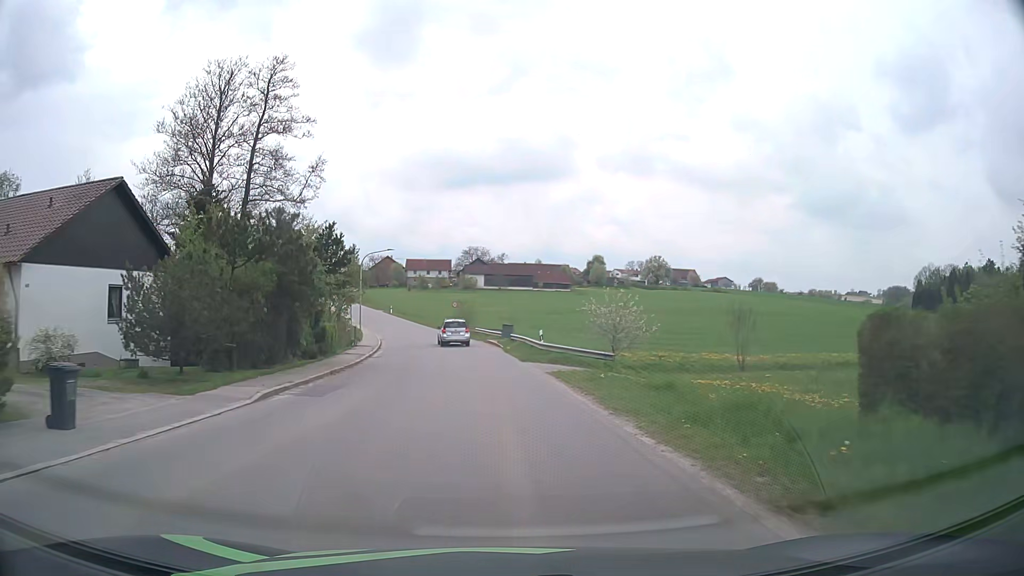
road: tertiary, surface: asphalt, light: Day
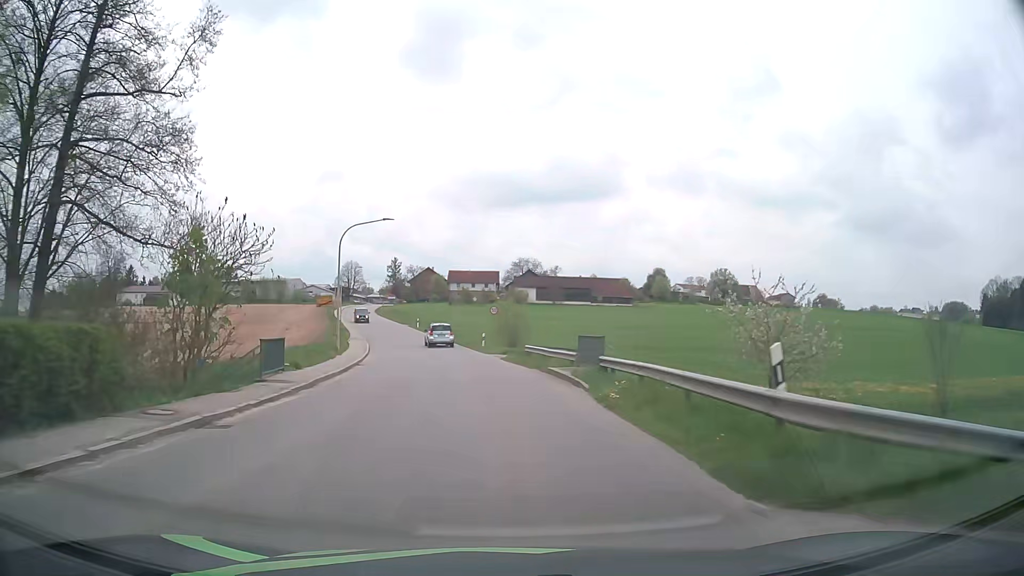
(-0.8, +22.6) m; -4°
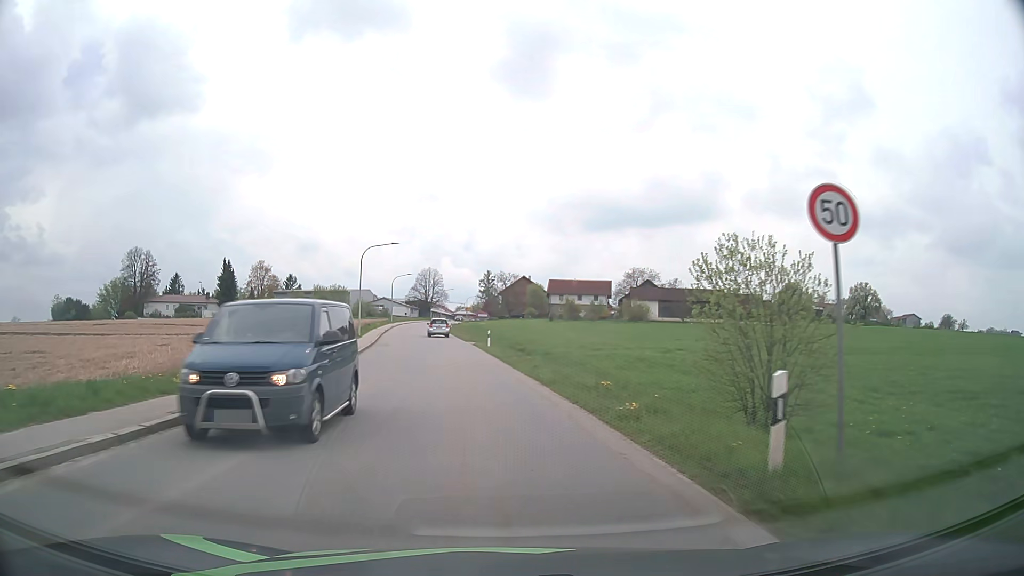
(-2.7, +37.4) m; -9°
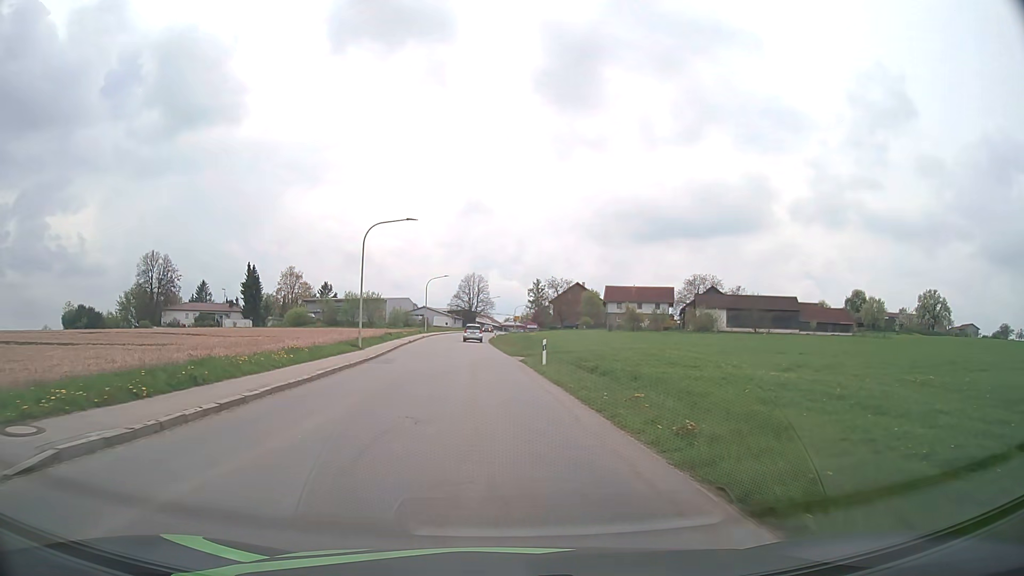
(-0.5, +14.8) m; -4°
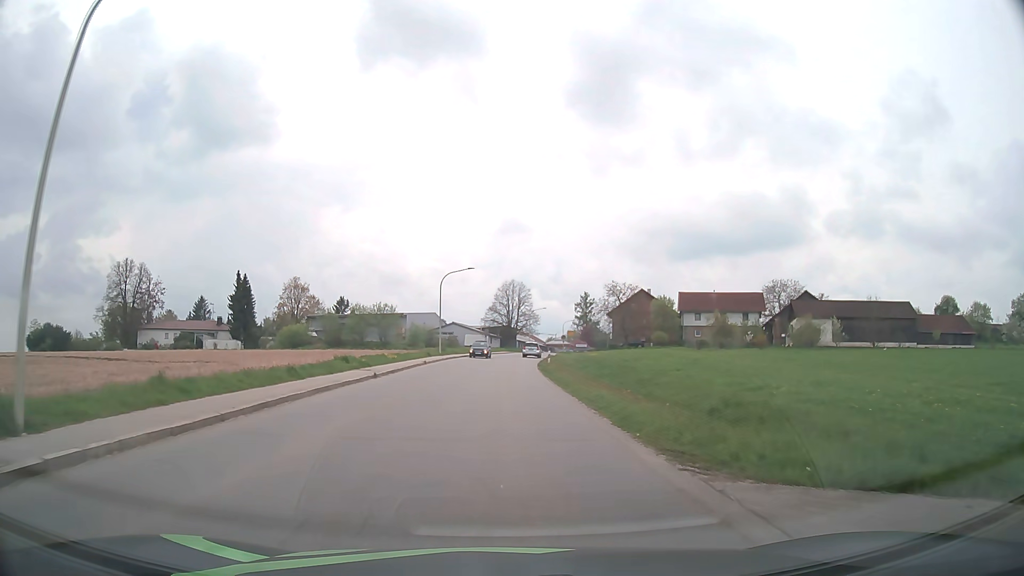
(-1.3, +29.3) m; -4°
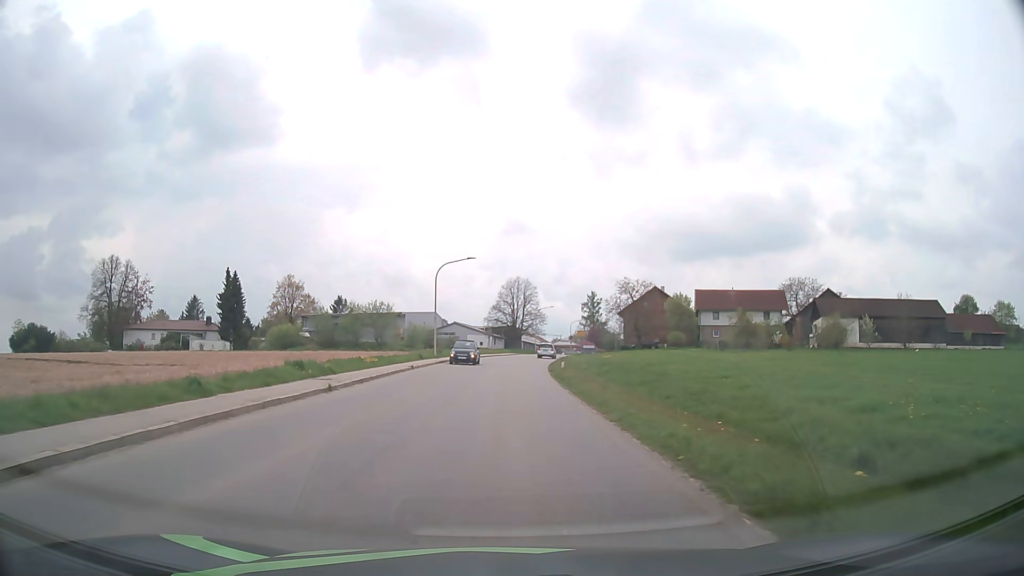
(0.0, +7.3) m; 0°
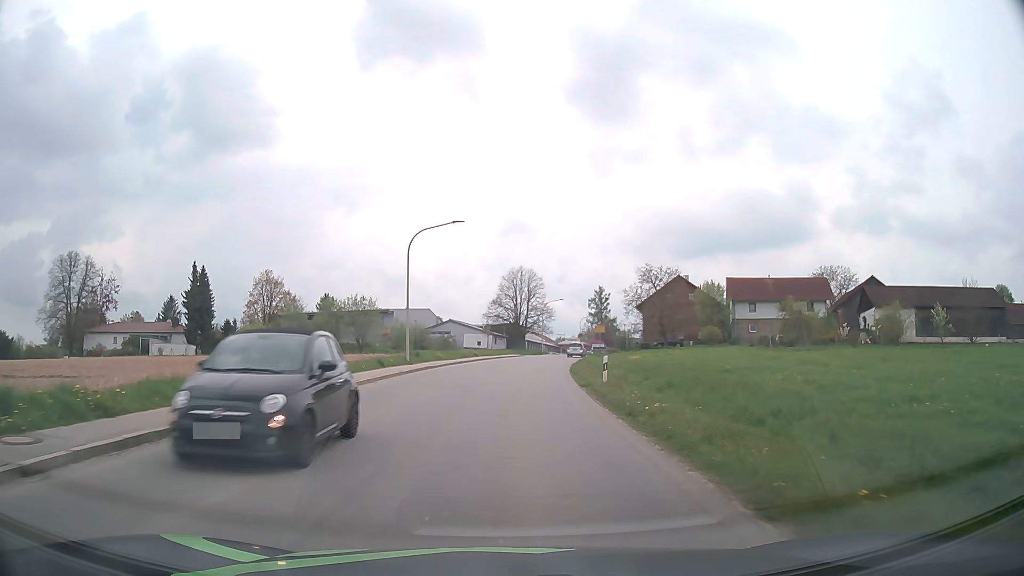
(-0.1, +14.7) m; 0°
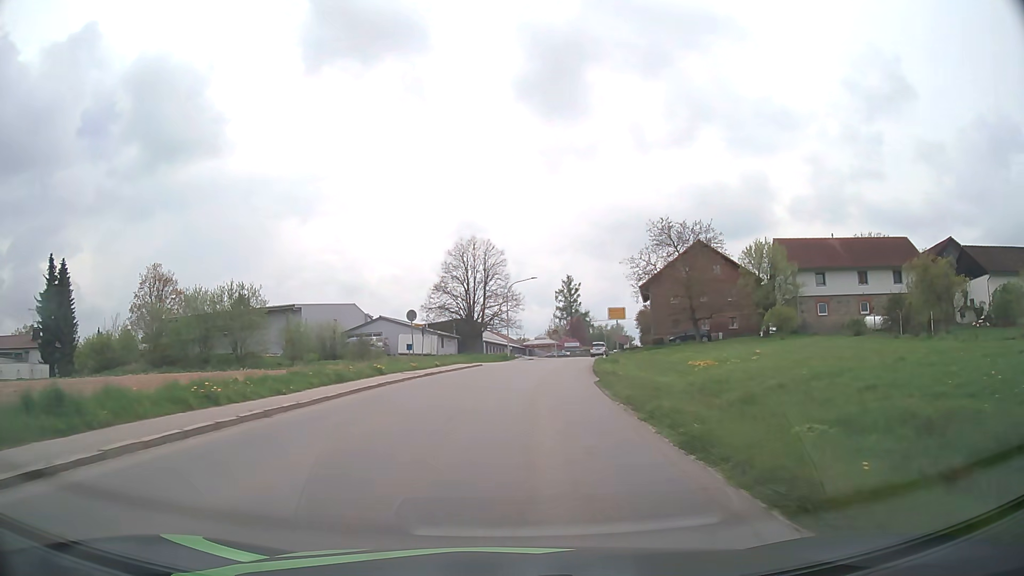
(+0.7, +29.9) m; +3°
(0, +10) (+1, +20) (+1, +30) (+2, +40) (+4, +50) (+6, +60) (+8, +69) (+10, +79) (+12, +89) (+15, +99) m
